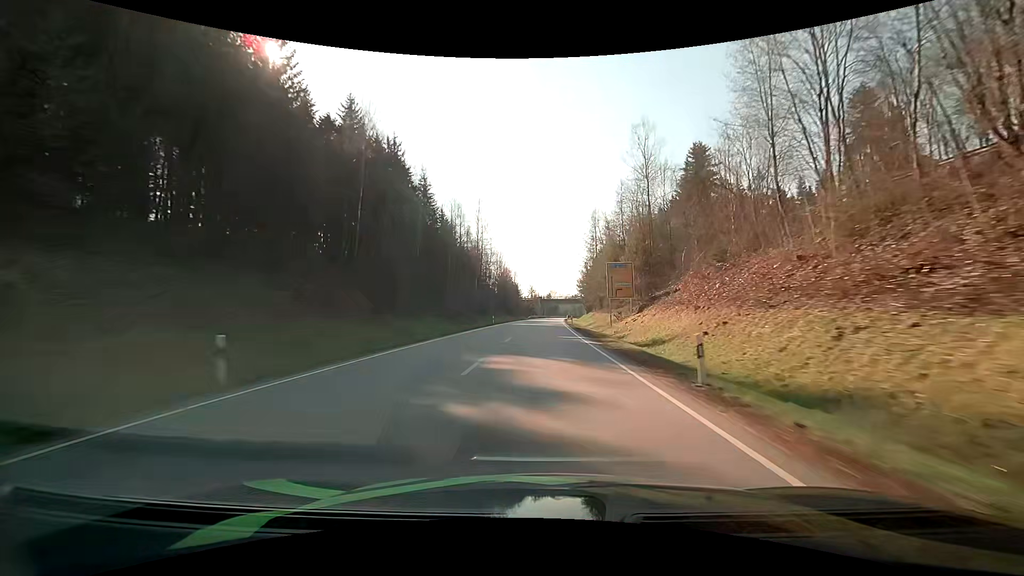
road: primary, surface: asphalt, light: Day
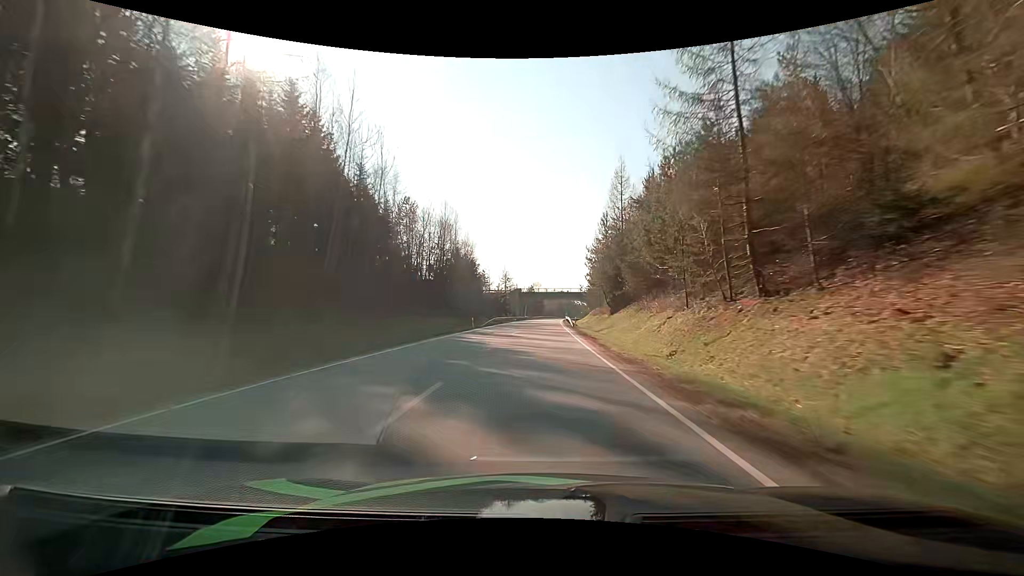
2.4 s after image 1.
(+1.2, +64.3) m; +2°
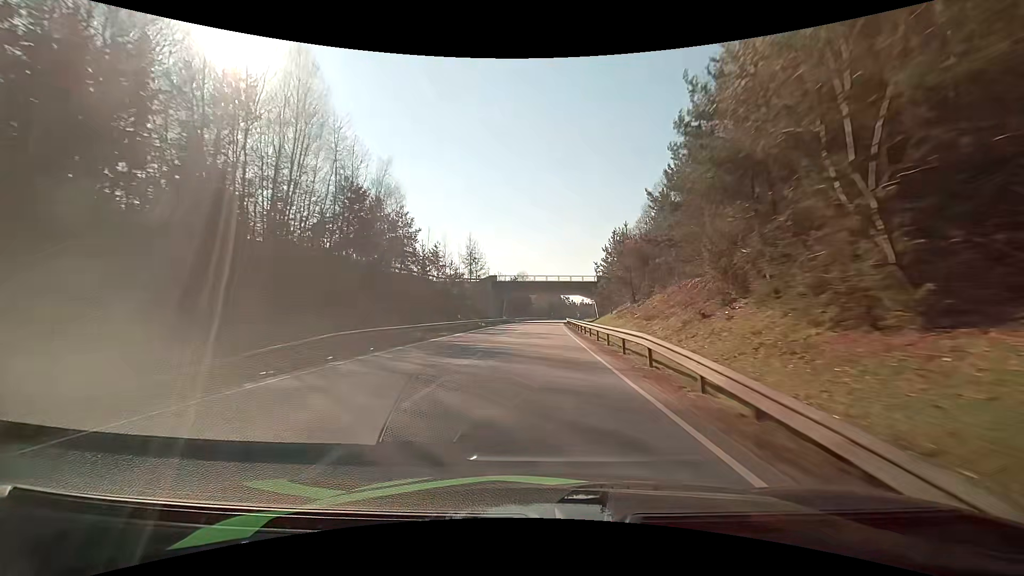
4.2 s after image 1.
(+0.5, +47.9) m; +1°
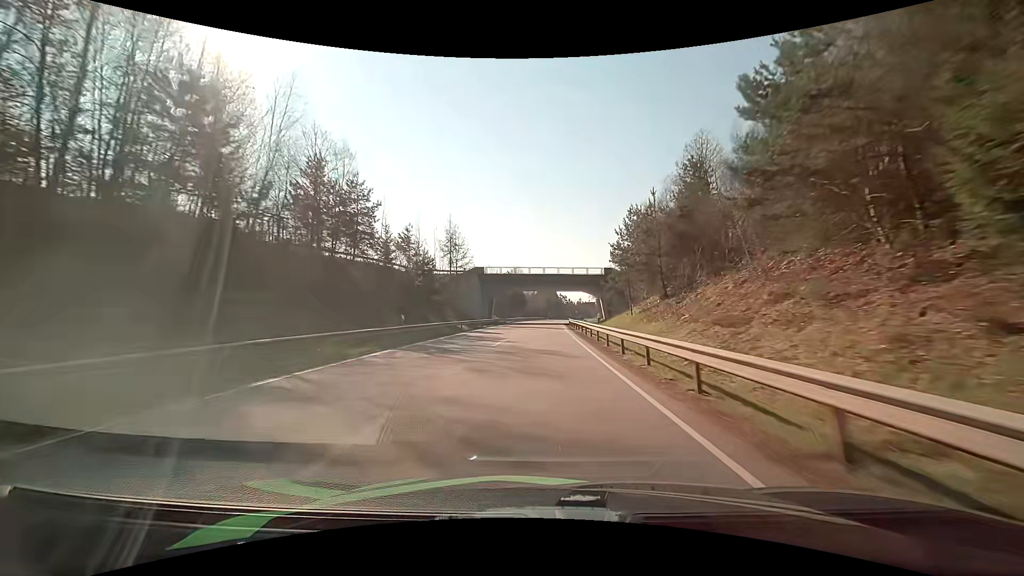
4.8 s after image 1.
(+0.2, +15.9) m; +1°
